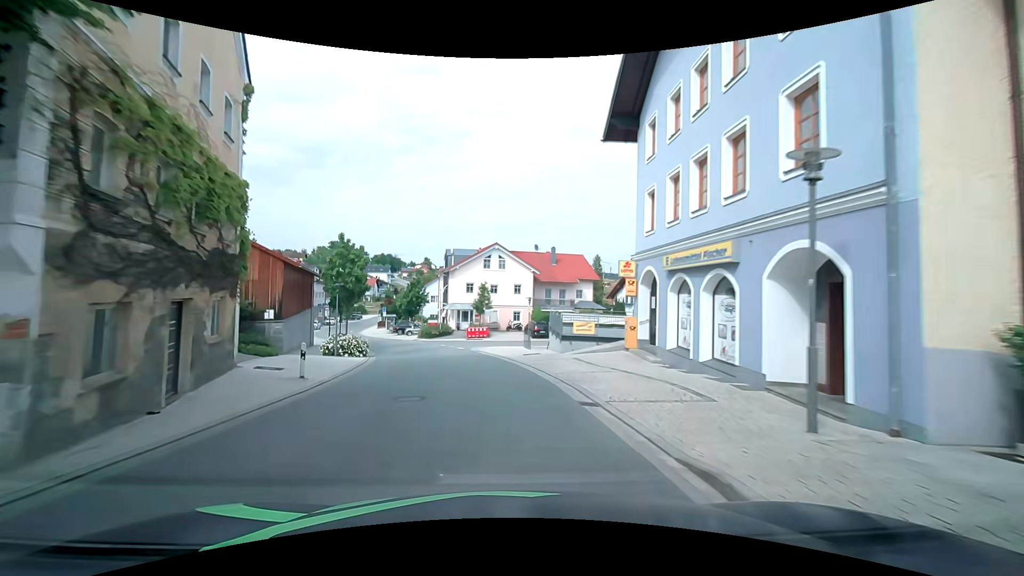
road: tertiary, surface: asphalt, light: Day
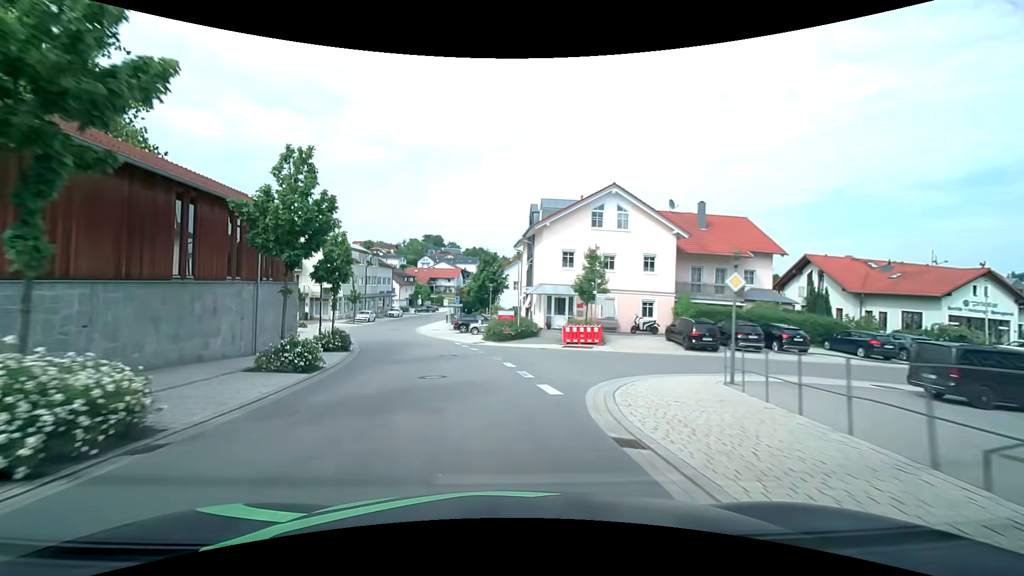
(-1.5, +22.7) m; -10°
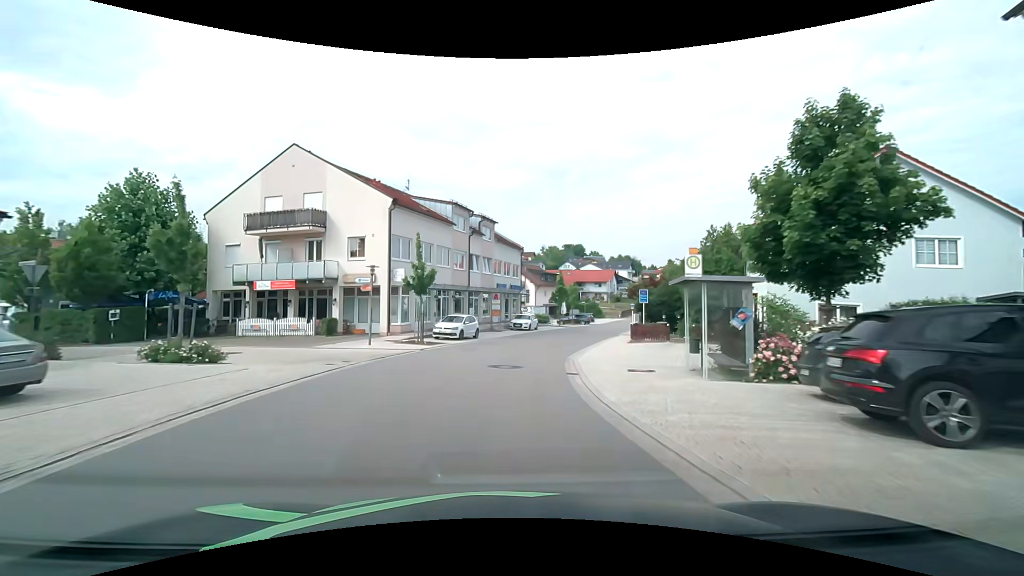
(-6.9, +37.1) m; -16°
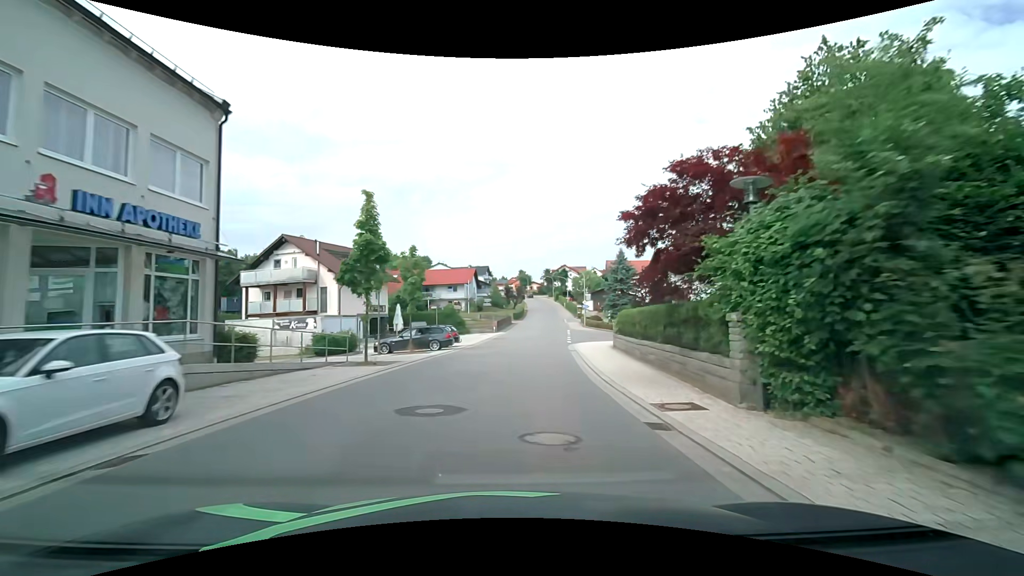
(+4.7, +37.3) m; +17°
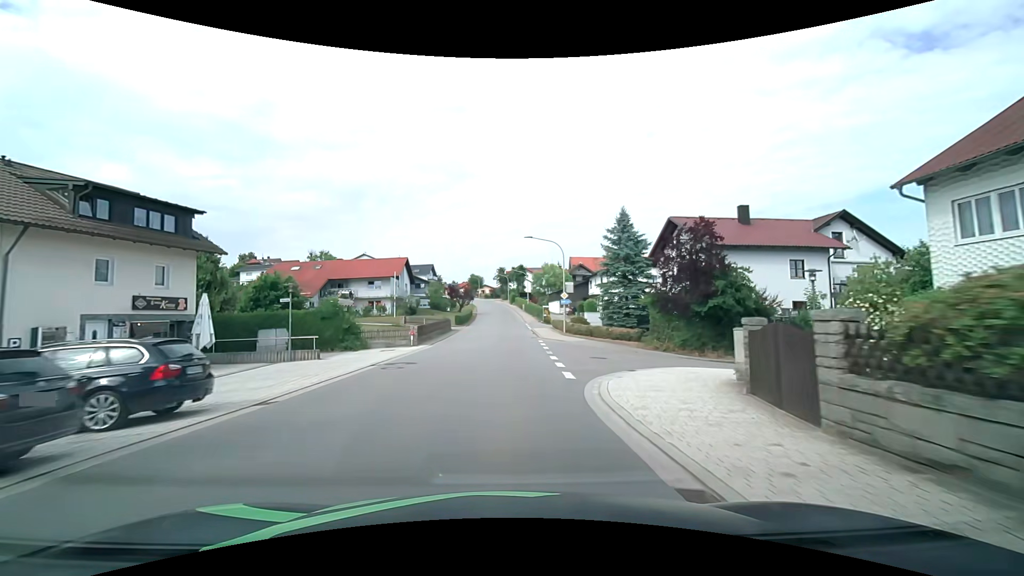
(+1.3, +22.6) m; +5°
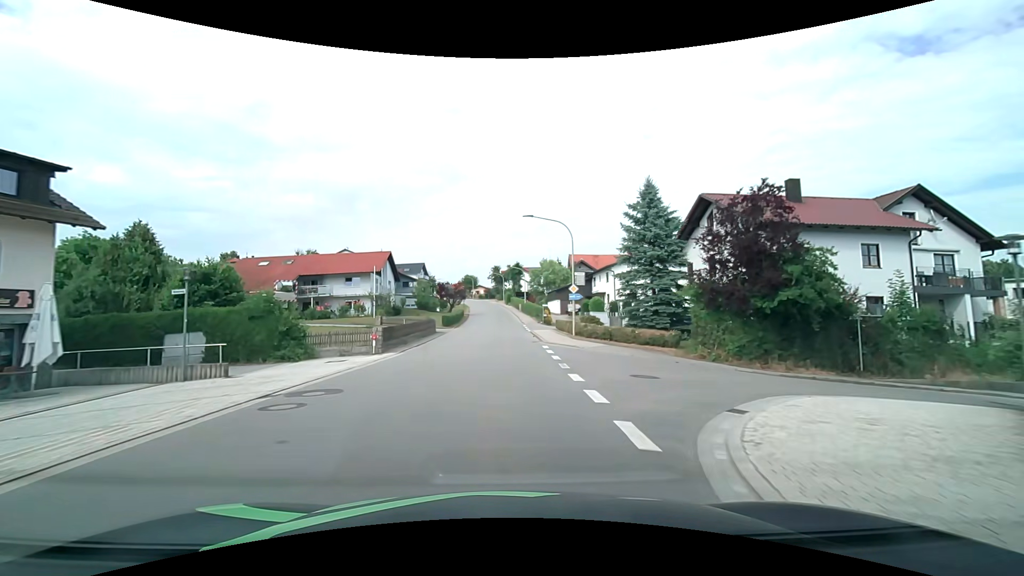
(+0.1, +7.6) m; +1°
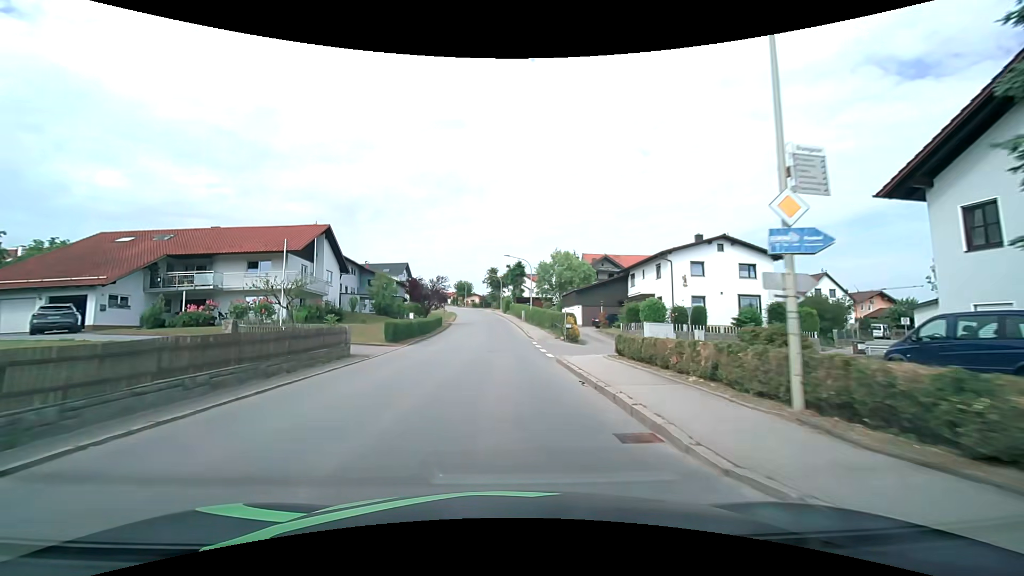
(0.0, +22.6) m; 0°
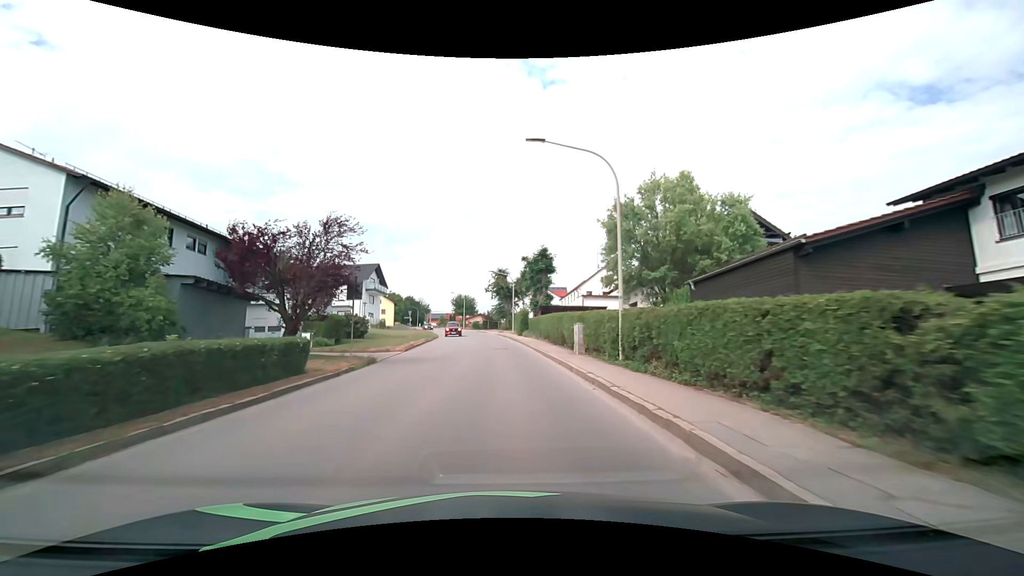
(-0.6, +36.9) m; -2°
(0, +10) (0, +20) (0, +30) (-1, +40) (-1, +50) (-3, +60) (-4, +70) (-6, +80) (-8, +89) (-11, +99) m
